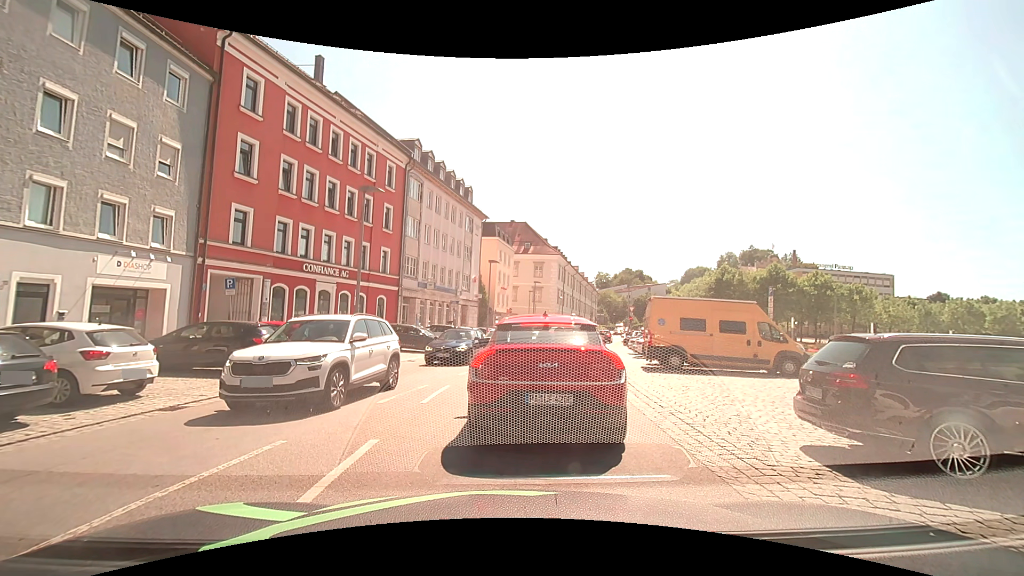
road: tertiary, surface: asphalt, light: Day
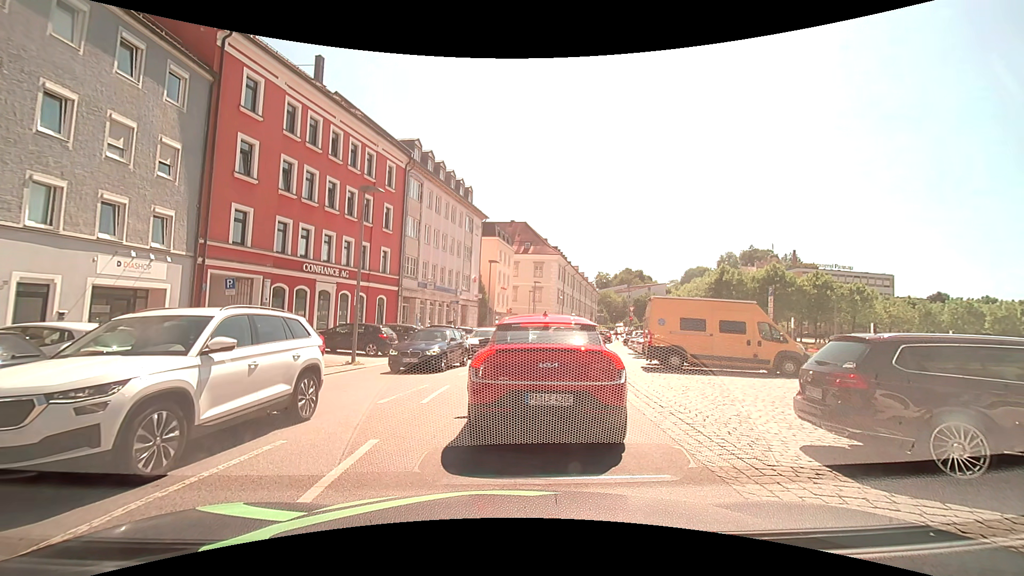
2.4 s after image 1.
(0.0, 0.0) m; 0°
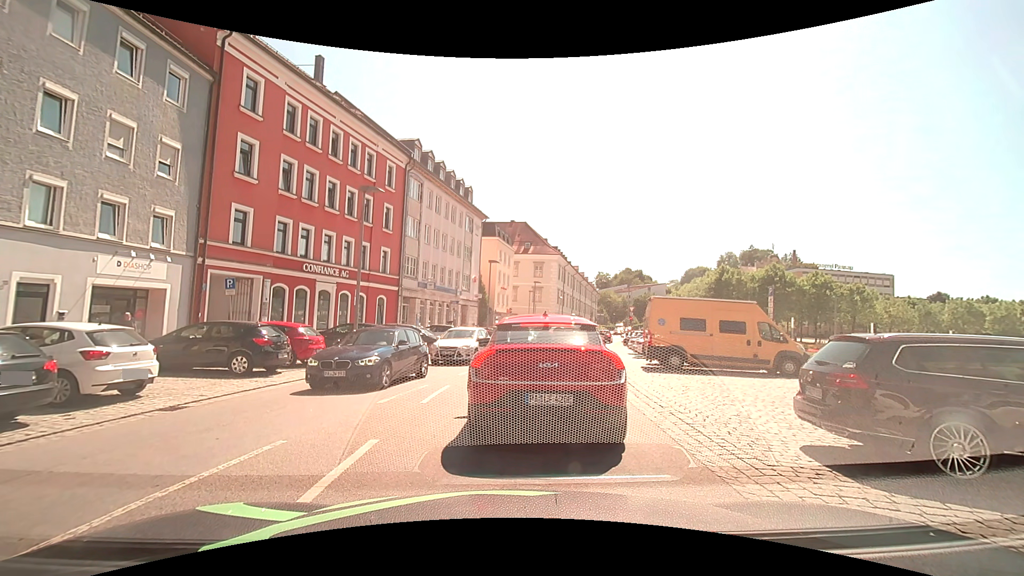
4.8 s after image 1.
(0.0, 0.0) m; 0°
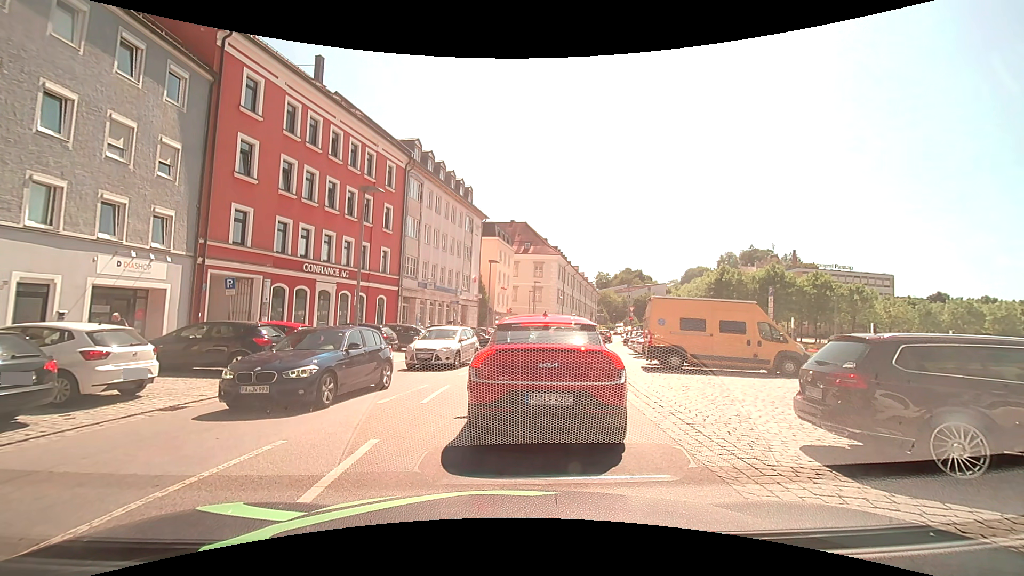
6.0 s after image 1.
(0.0, 0.0) m; 0°
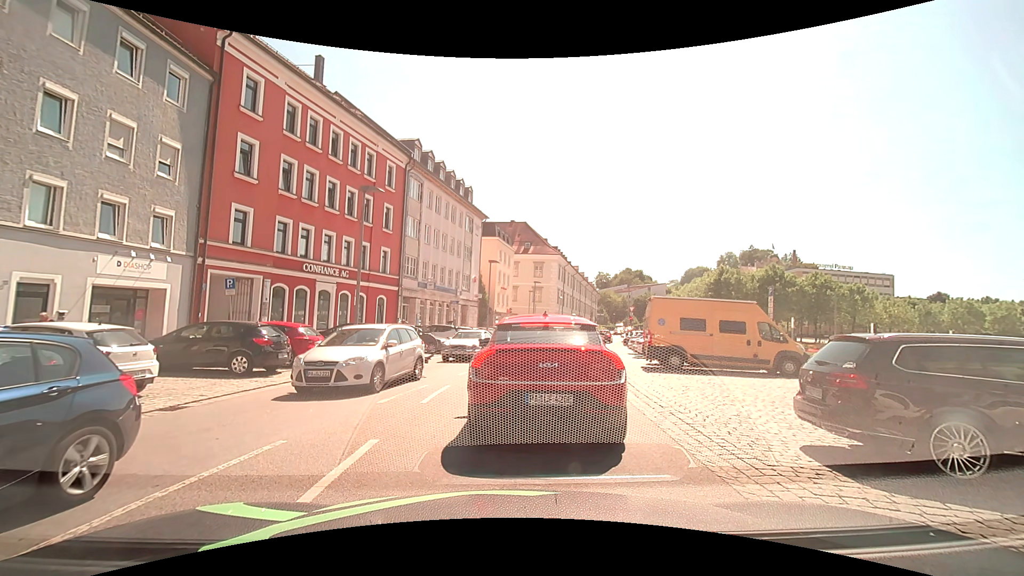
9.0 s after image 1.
(0.0, 0.0) m; 0°
